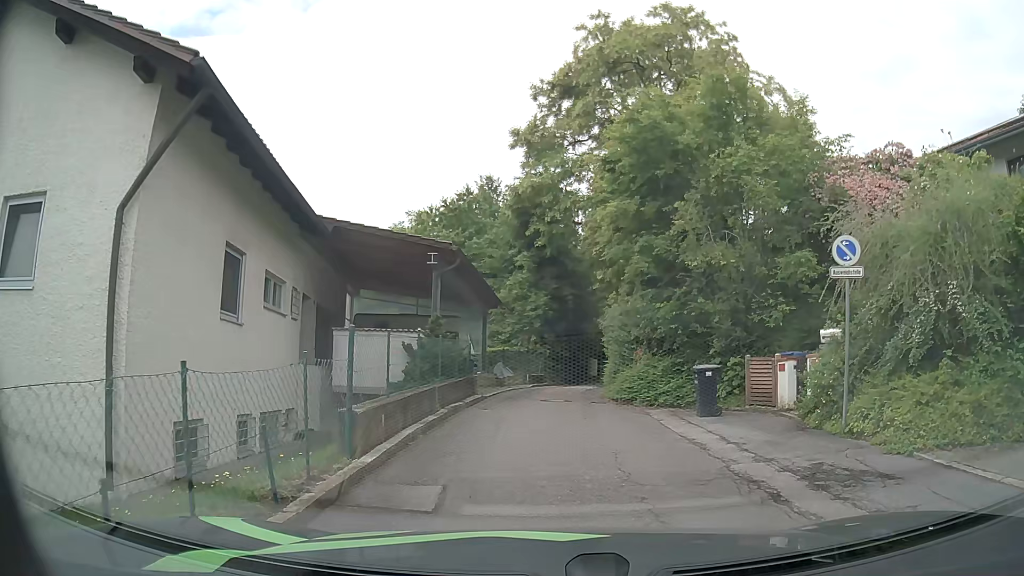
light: Day
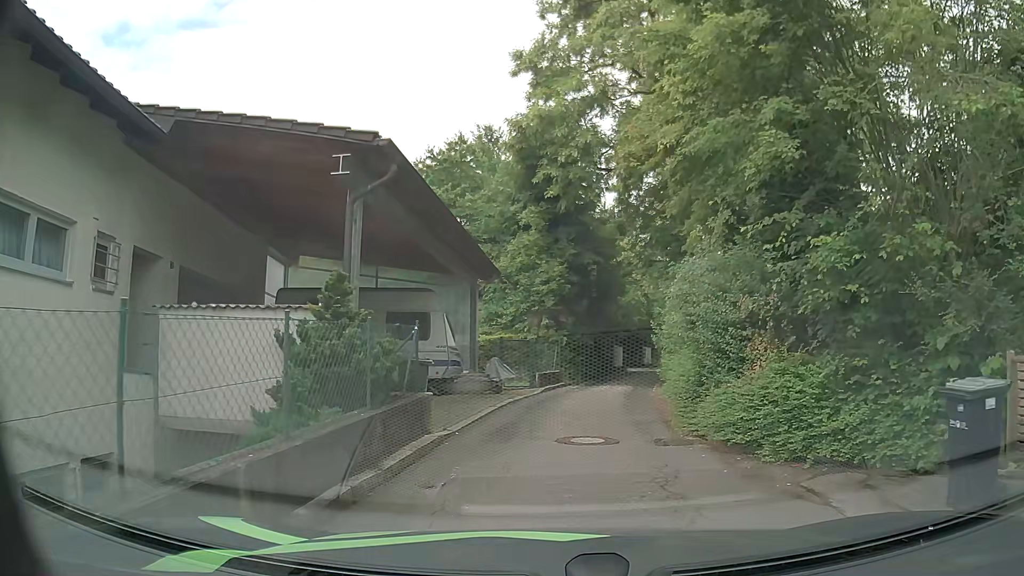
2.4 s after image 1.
(+0.1, +8.1) m; 0°
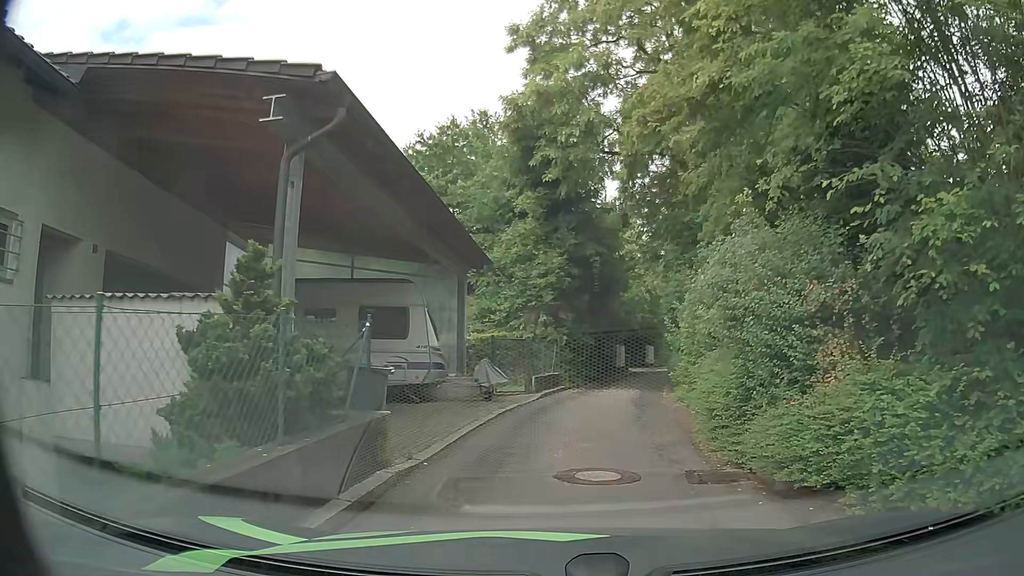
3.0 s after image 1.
(0.0, +2.2) m; +1°
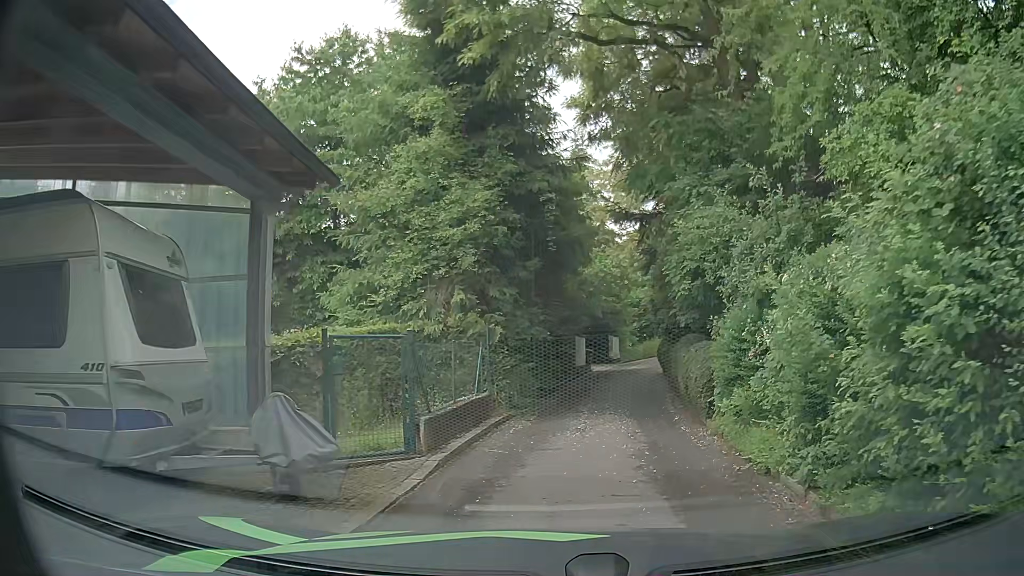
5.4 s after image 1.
(+0.2, +8.9) m; +3°
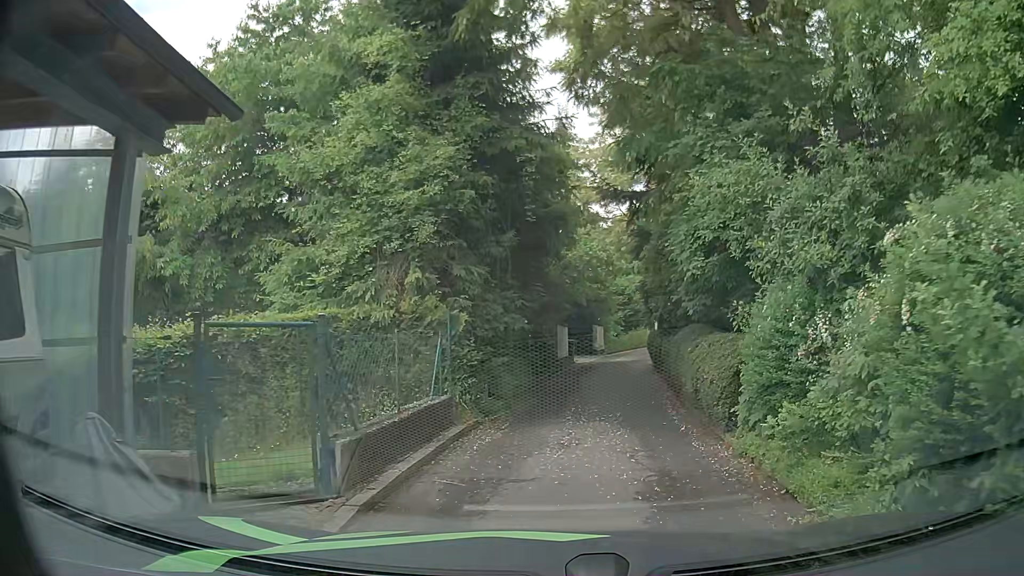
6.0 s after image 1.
(0.0, +2.3) m; +1°
